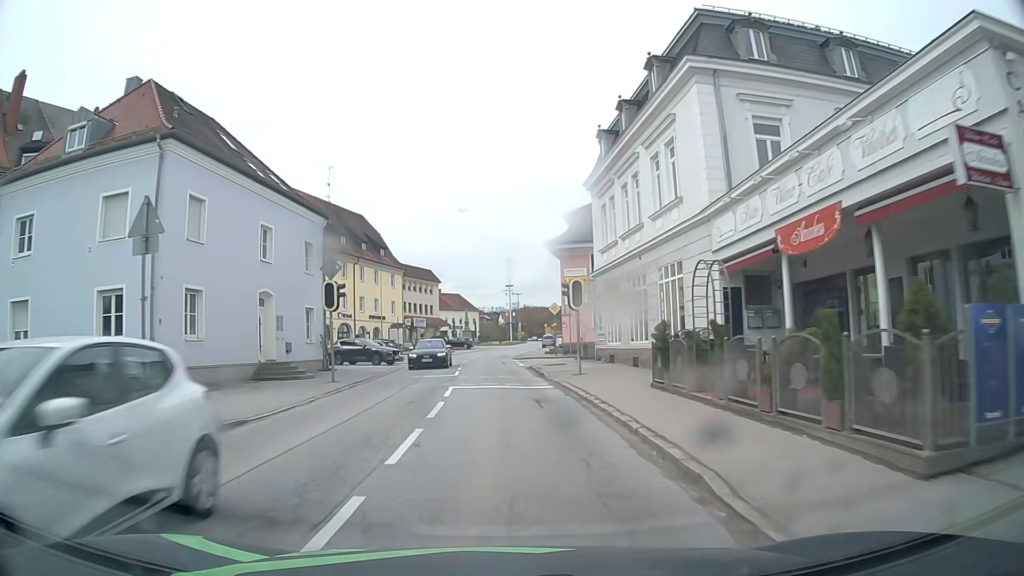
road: secondary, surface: asphalt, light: Day
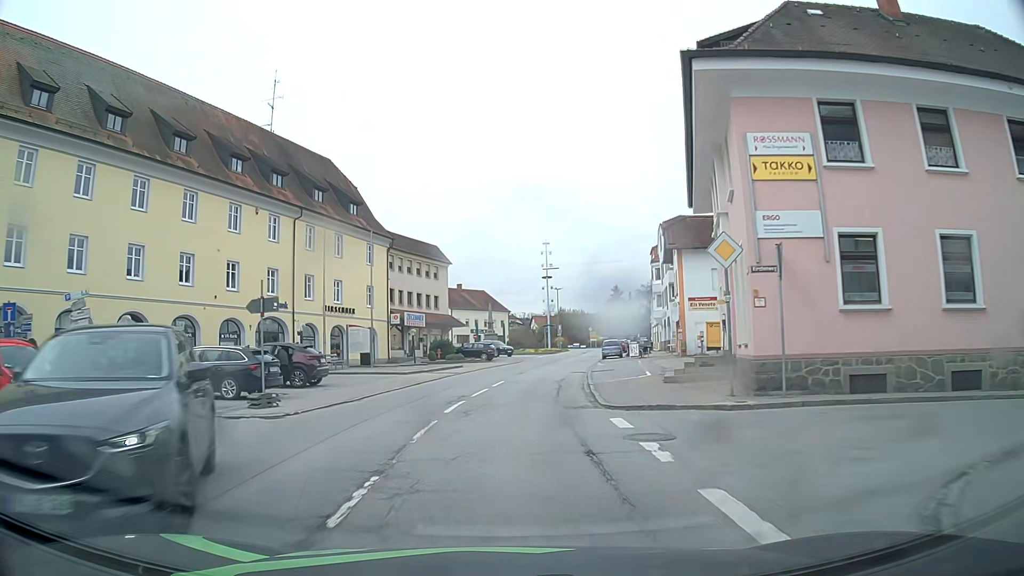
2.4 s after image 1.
(-0.9, +30.5) m; -3°
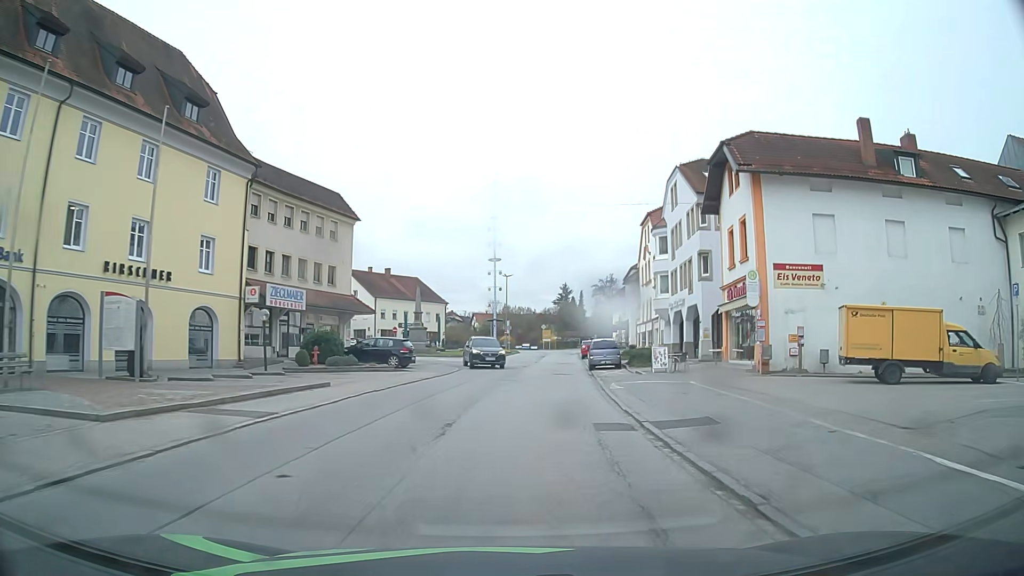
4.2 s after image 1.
(+0.6, +22.4) m; +5°
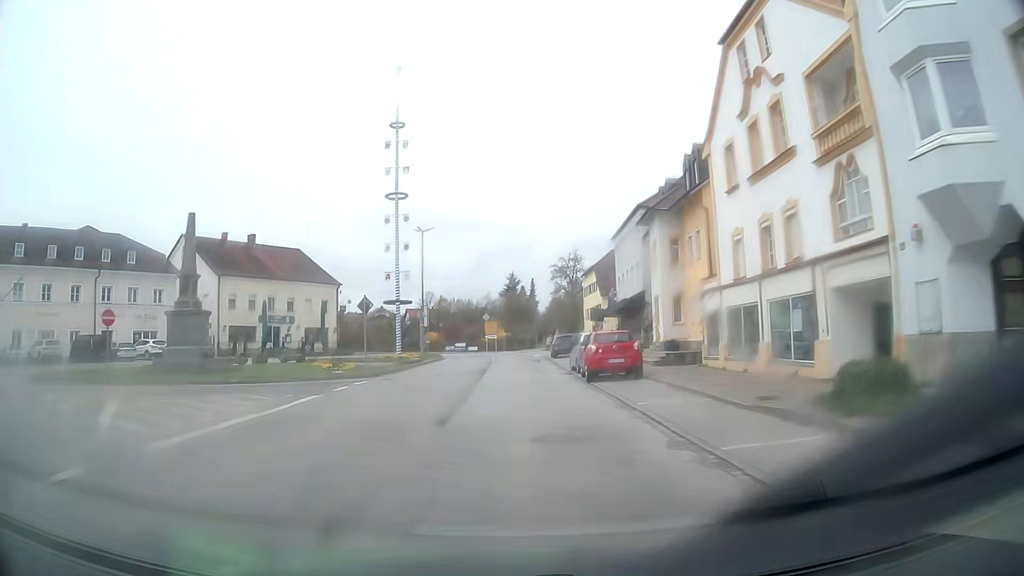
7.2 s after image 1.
(+2.3, +37.4) m; +5°
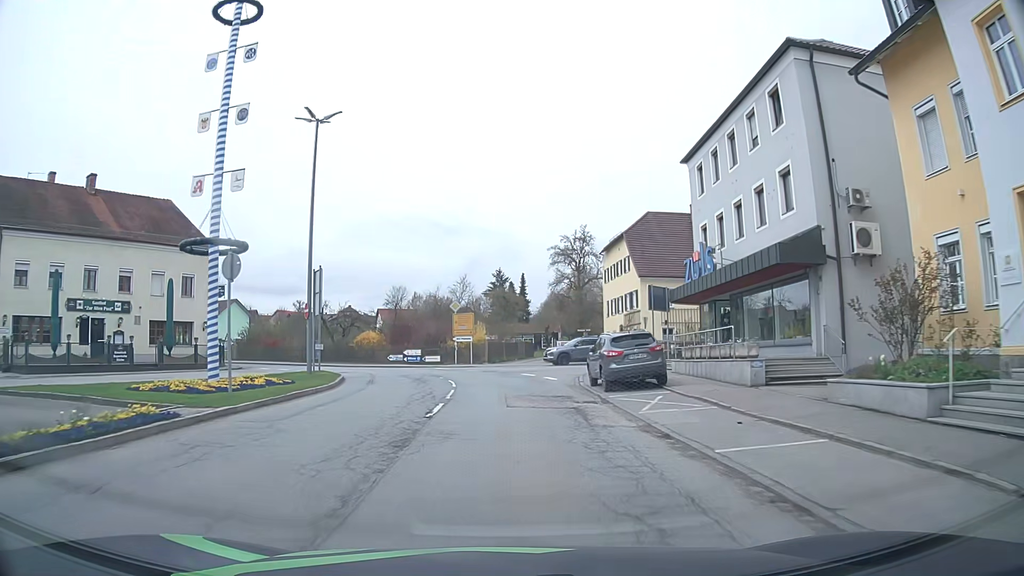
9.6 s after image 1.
(+0.2, +29.3) m; +1°
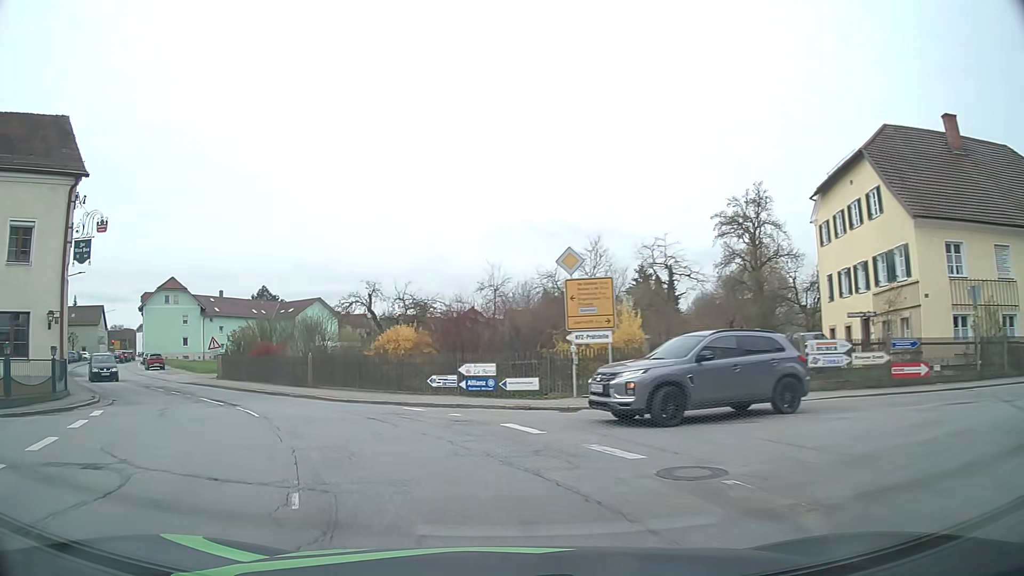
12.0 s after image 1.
(-0.9, +24.9) m; -12°
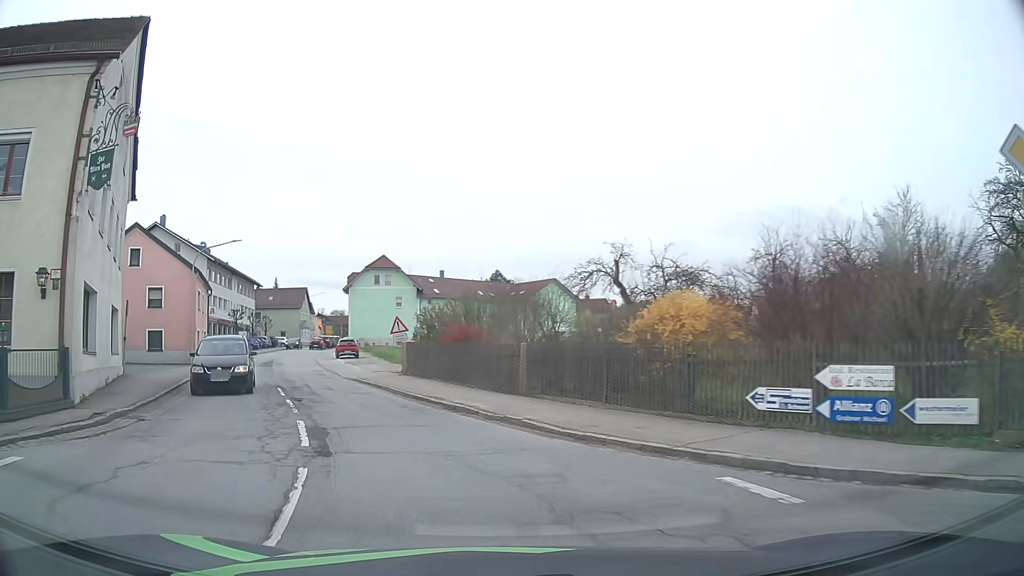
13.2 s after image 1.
(-1.8, +10.6) m; -20°
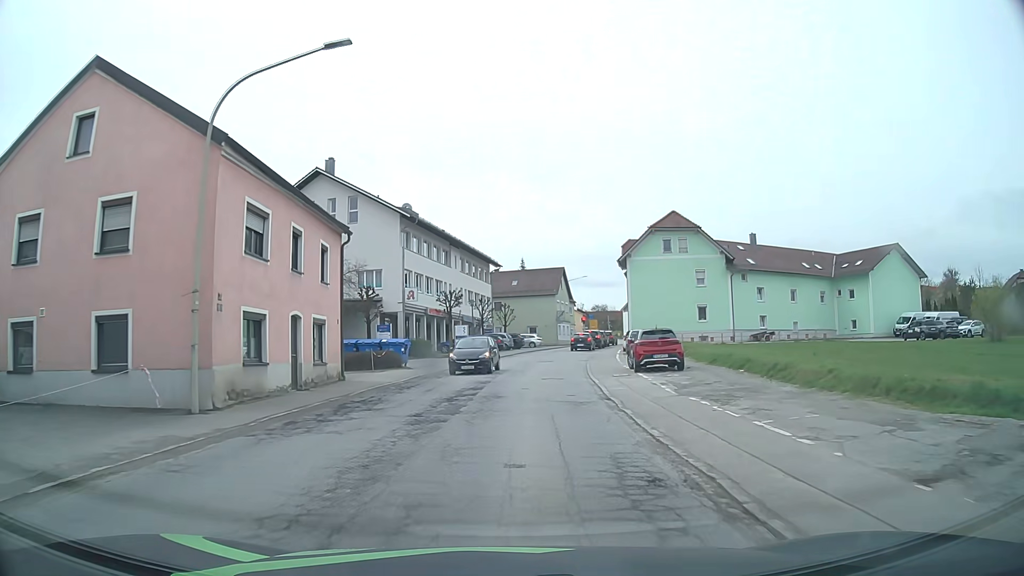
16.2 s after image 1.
(-7.9, +27.6) m; -22°
(0, +10) (+1, +20) (+1, +30) (+2, +40) (+4, +50) (+6, +59) (+9, +69) (+11, +79) (+14, +88) (+16, +98) m
